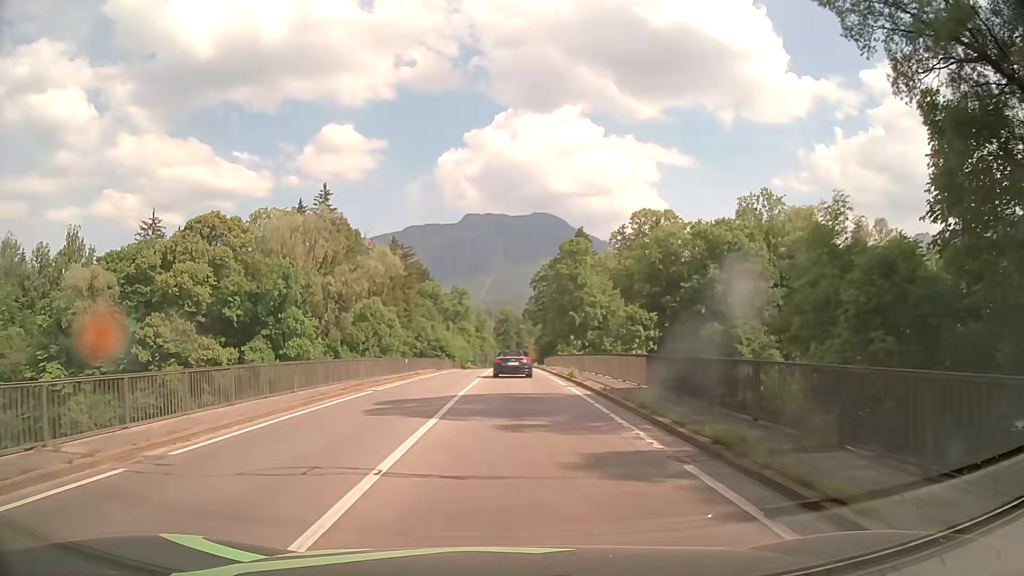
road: primary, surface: asphalt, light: Day
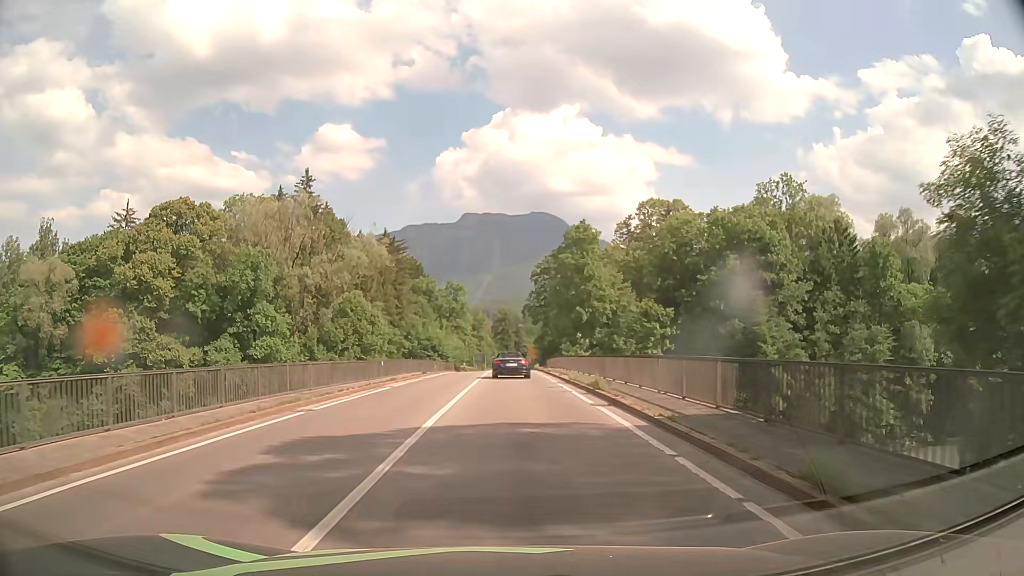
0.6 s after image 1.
(0.0, +7.9) m; 0°
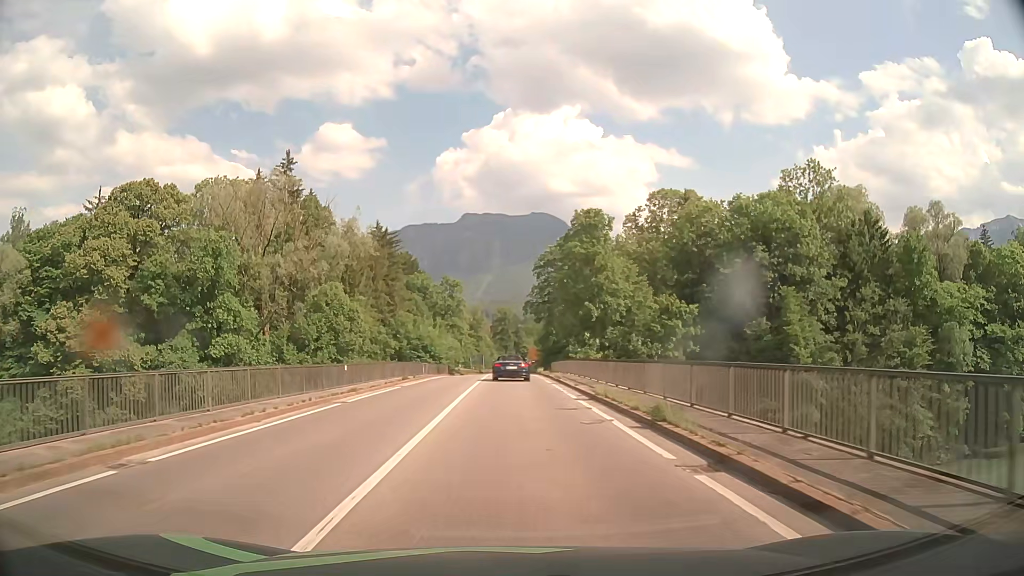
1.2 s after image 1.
(0.0, +8.1) m; 0°
(0, +10) (0, +20) (0, +30) (0, +40) (0, +50) (0, +60) (0, +70) (0, +80) (0, +90) (0, +100) m
